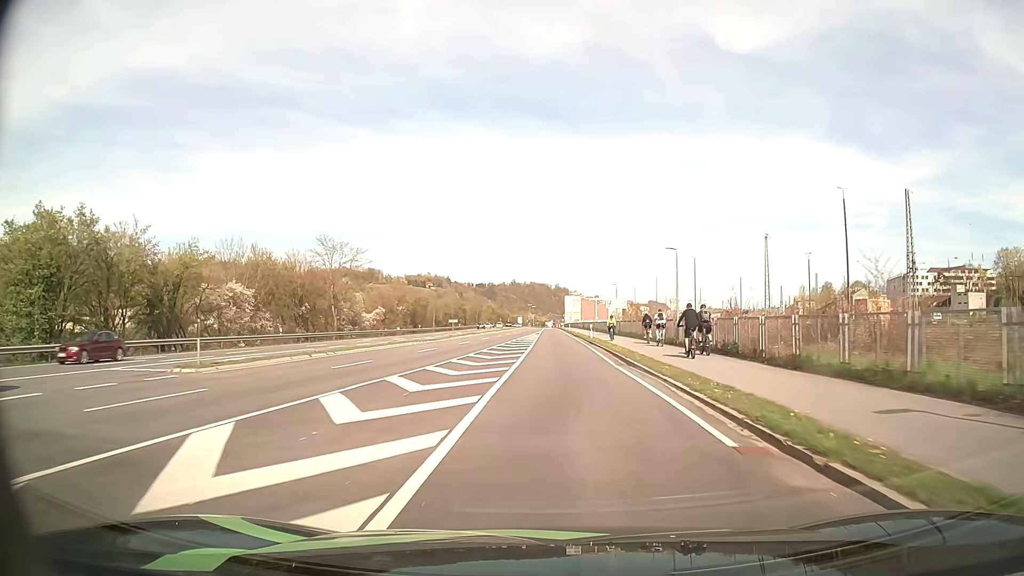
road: primary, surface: asphalt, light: Day
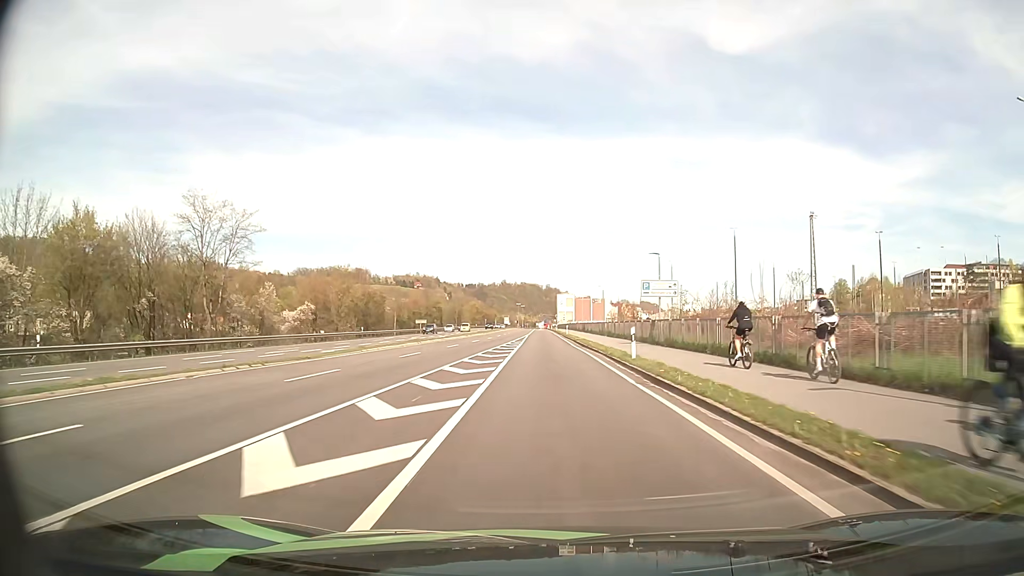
(+0.1, +29.3) m; +1°
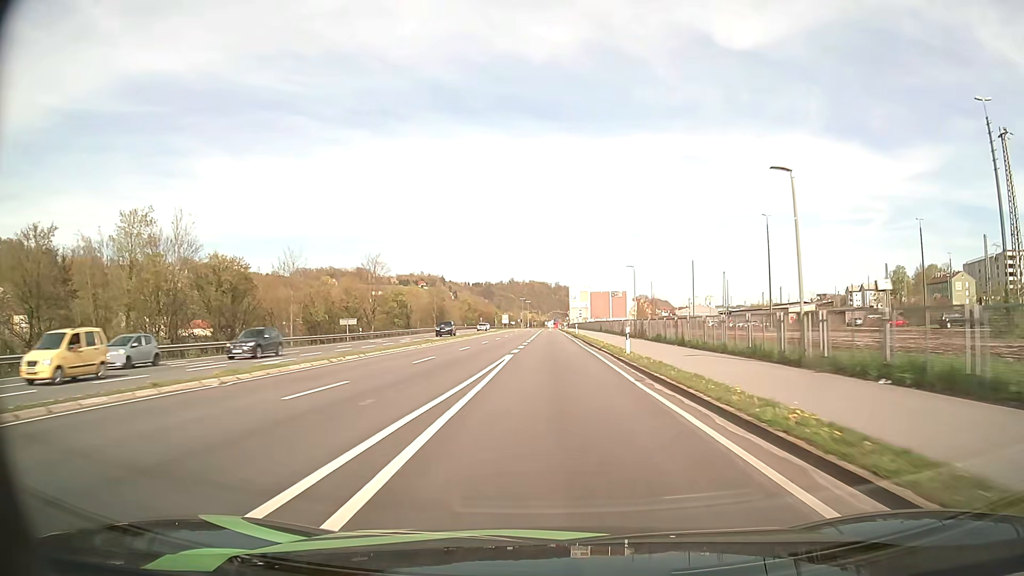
(-0.4, +51.5) m; -1°
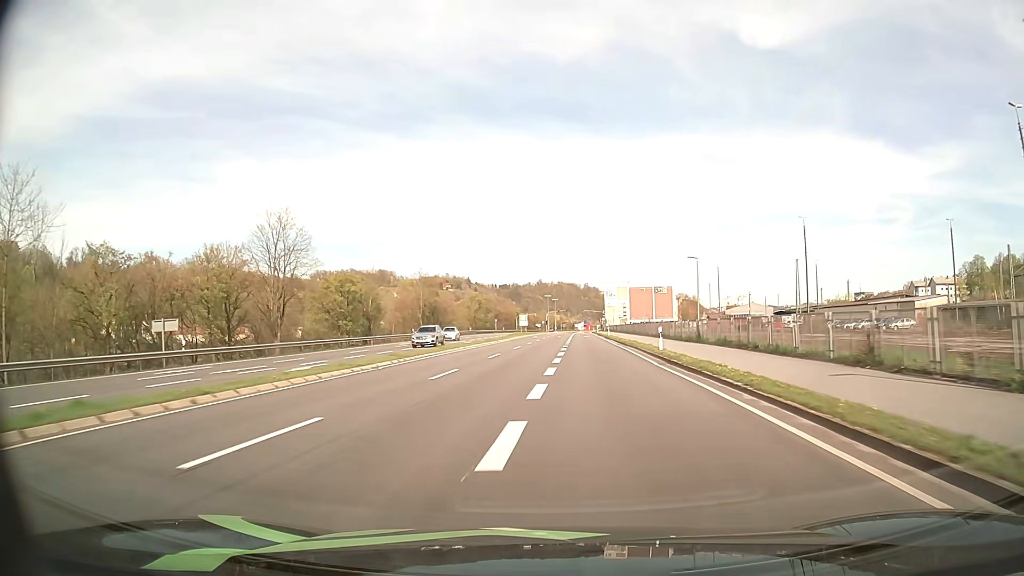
(-0.5, +42.1) m; -2°
(0, +10) (0, +20) (-1, +30) (-1, +40) (-1, +50) (-1, +60) (-1, +70) (-2, +80) (-2, +90) (-2, +100) m
